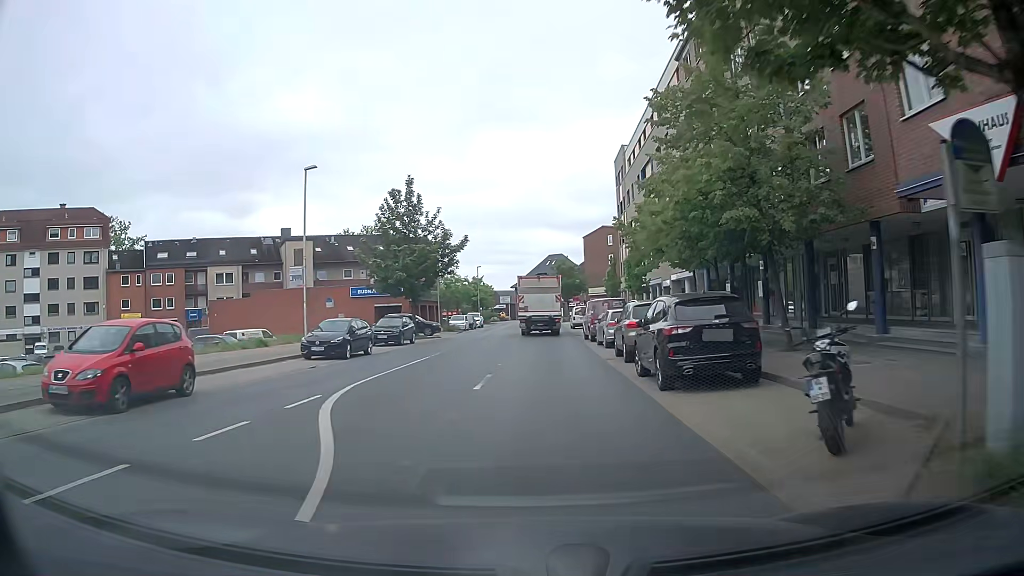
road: tertiary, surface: asphalt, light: Day
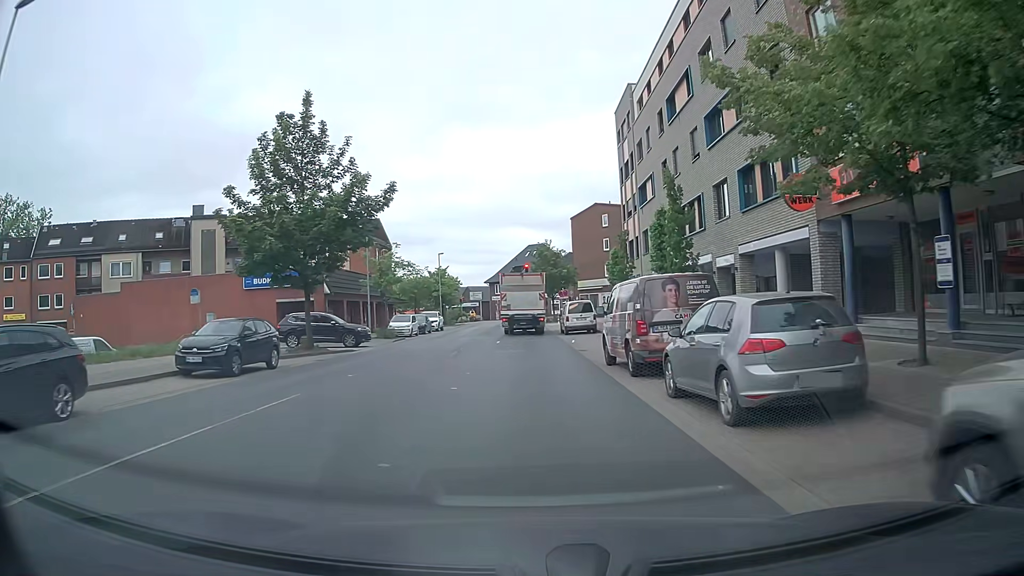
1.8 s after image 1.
(+0.3, +18.4) m; +1°
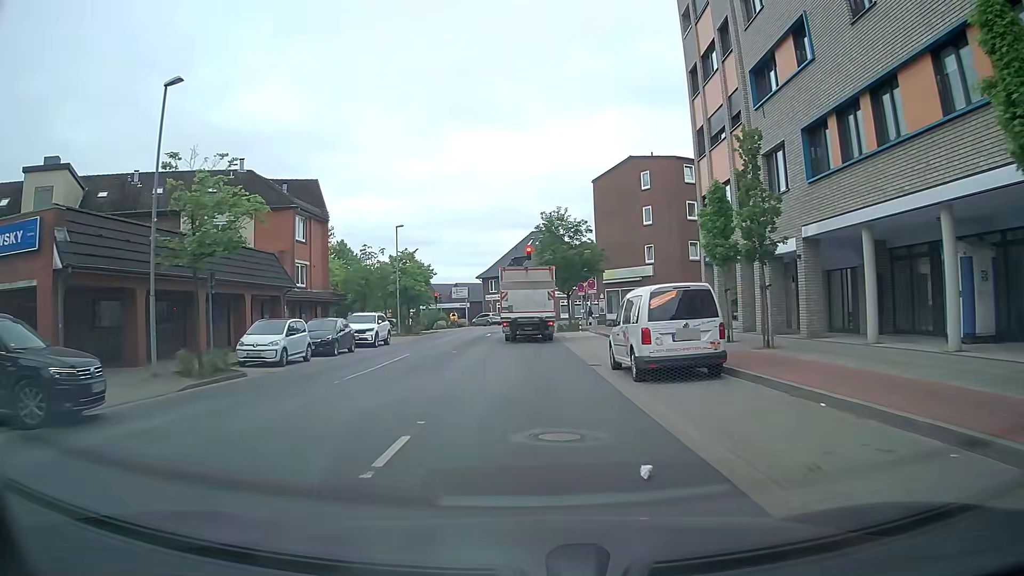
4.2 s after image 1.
(+0.1, +24.1) m; +1°
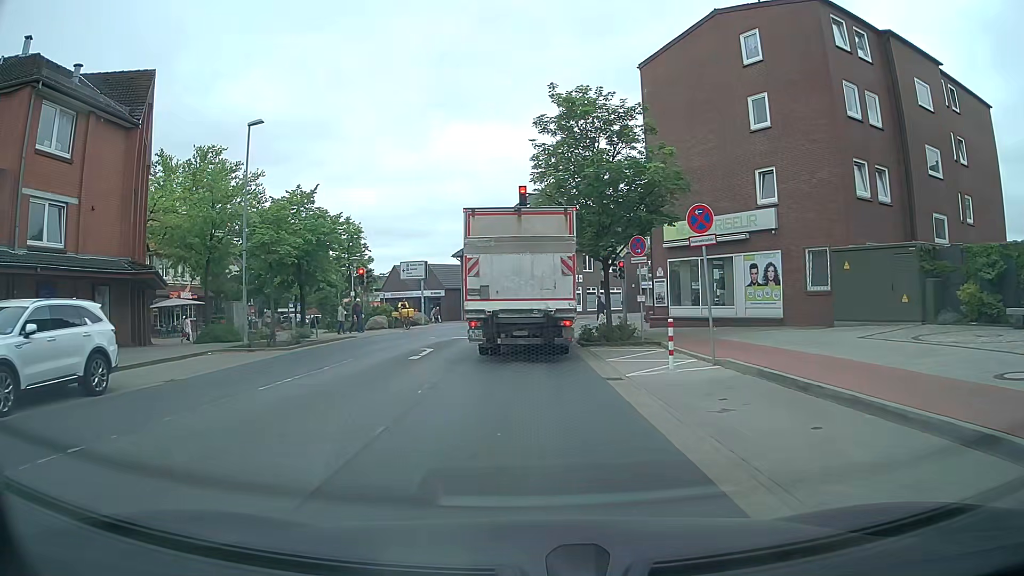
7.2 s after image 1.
(-0.3, +25.0) m; -1°
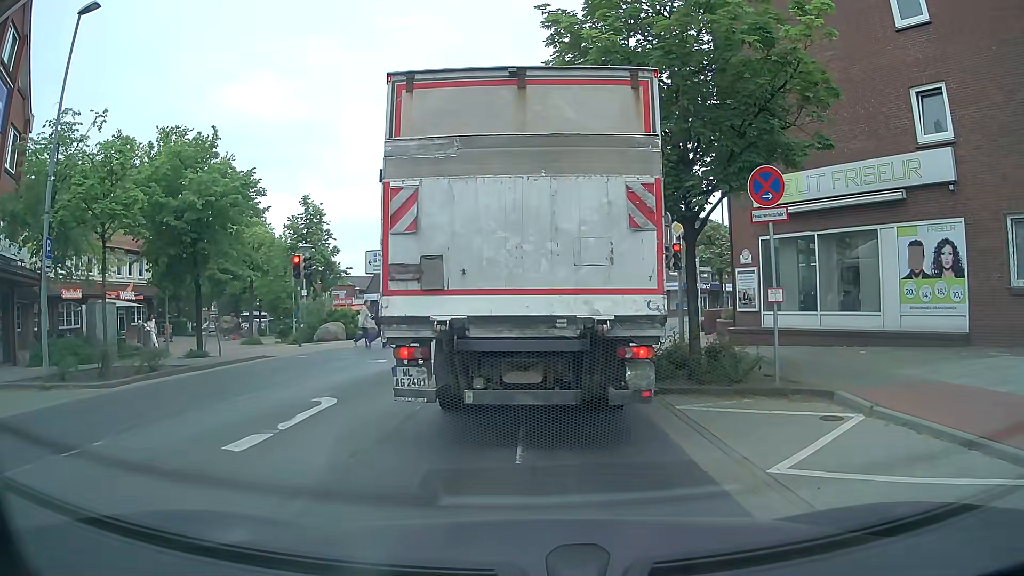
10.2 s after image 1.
(0.0, +10.2) m; +1°
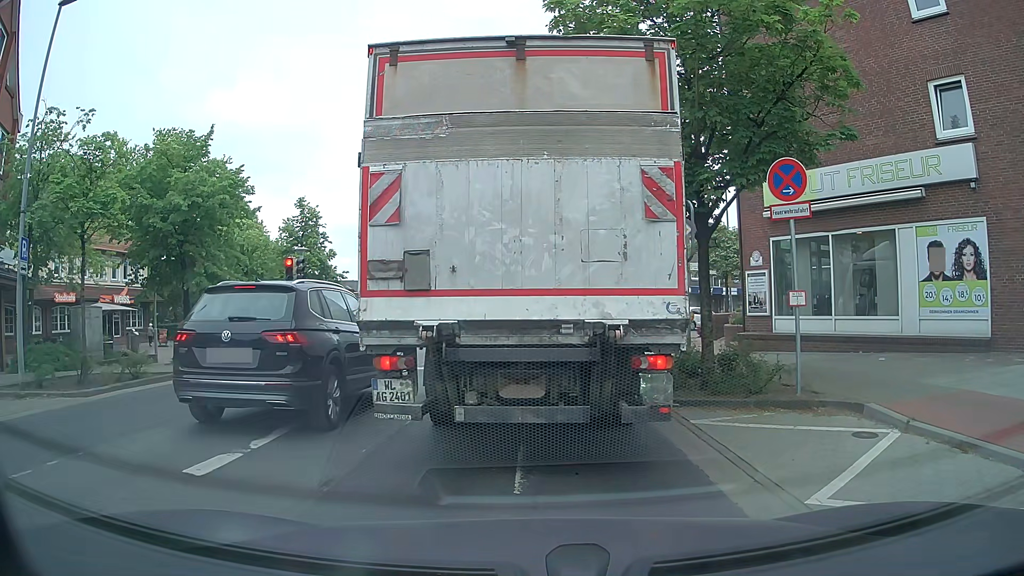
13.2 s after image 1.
(0.0, +0.9) m; 0°
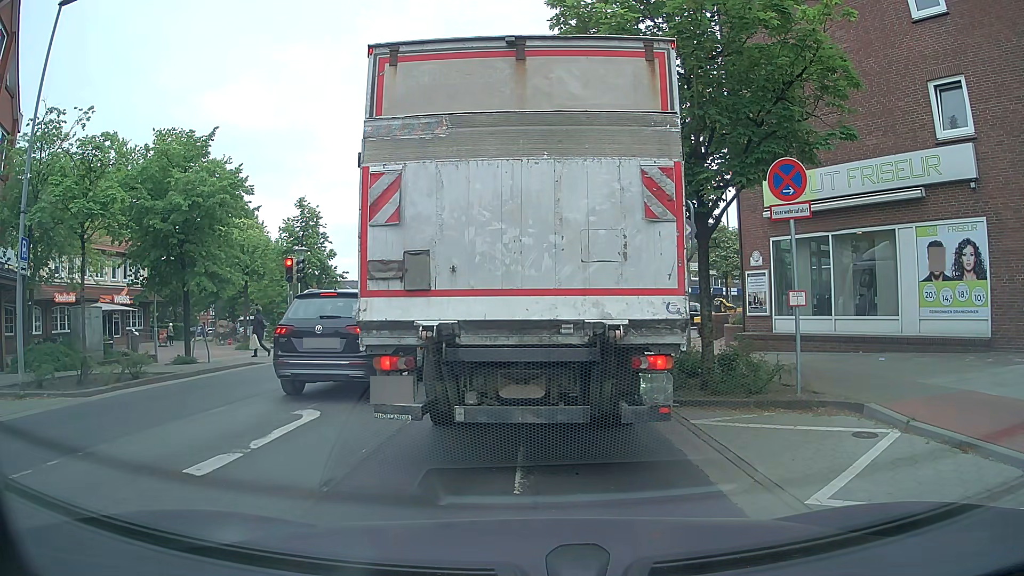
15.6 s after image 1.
(0.0, 0.0) m; 0°
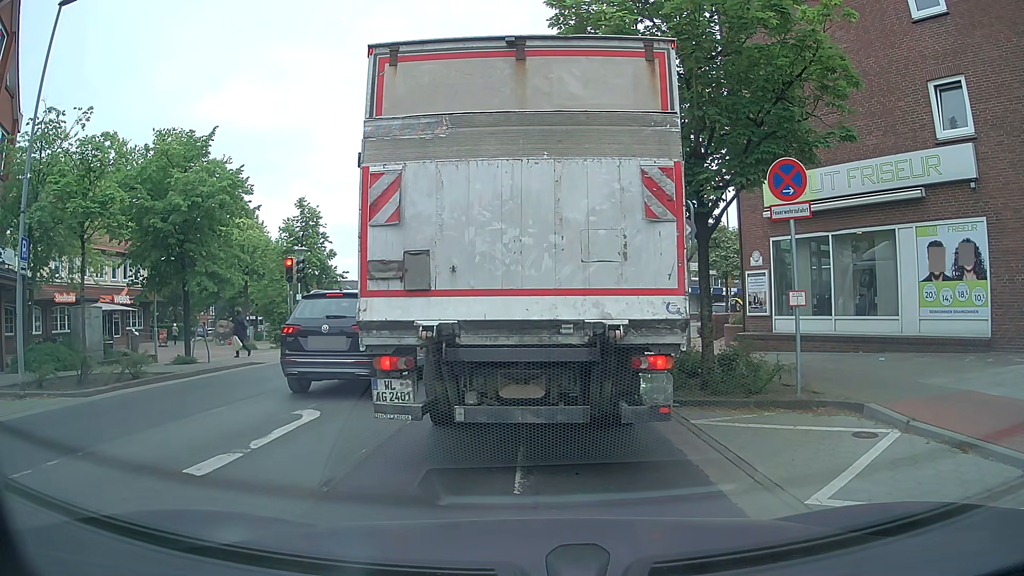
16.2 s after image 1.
(0.0, 0.0) m; 0°
(0, +10) (0, +20) (+2, +30) (+6, +39) (+12, +47) (+19, +54) (+26, +61) (+33, +69) (+40, +76) (+46, +84) m
